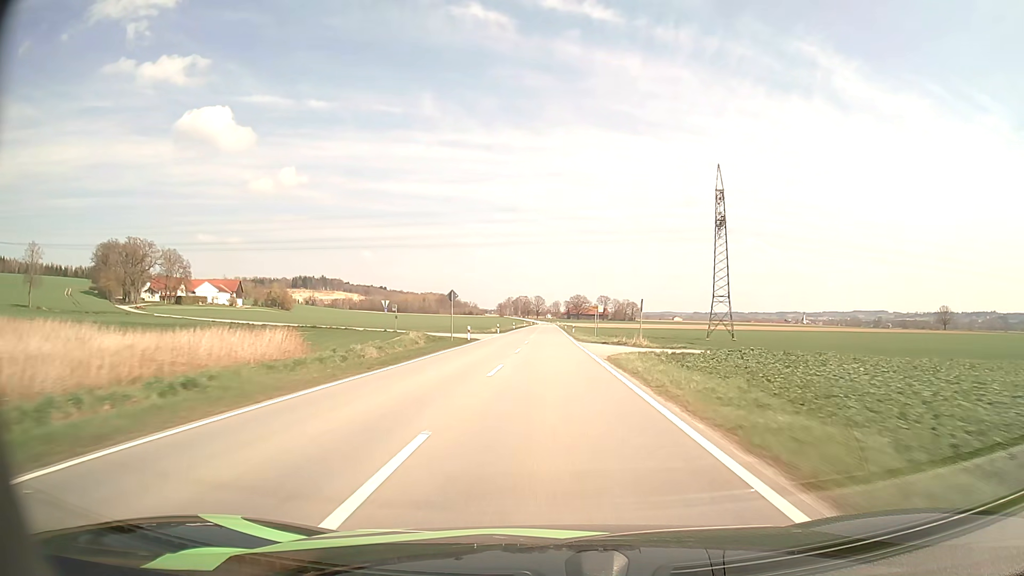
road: tertiary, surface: asphalt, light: Day
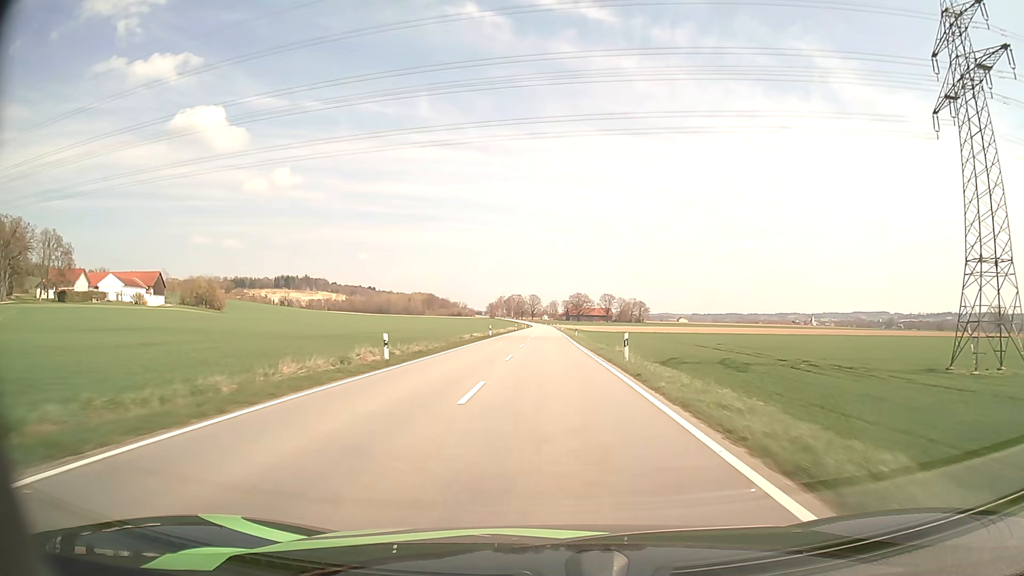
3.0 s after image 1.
(+0.2, +80.2) m; 0°
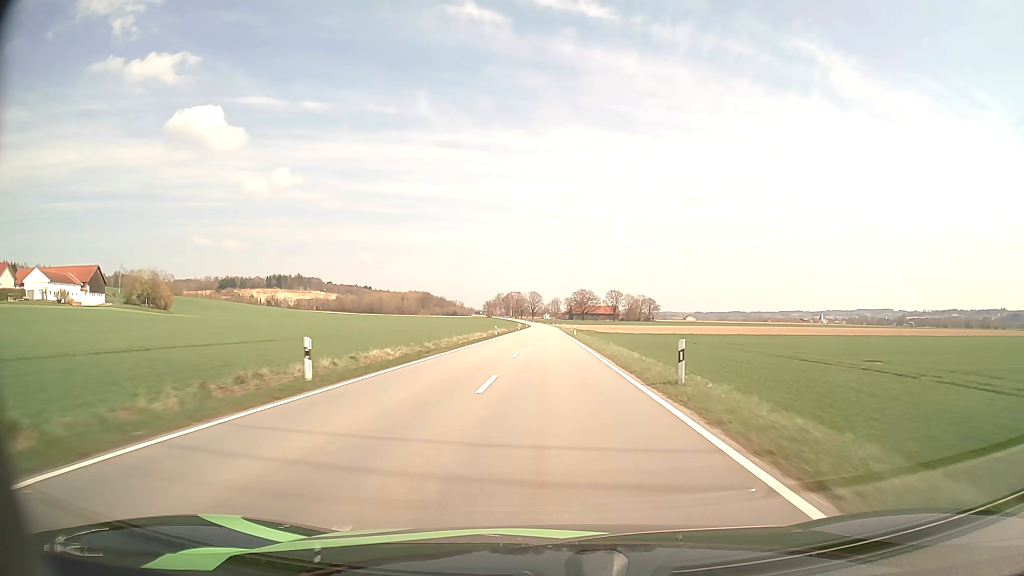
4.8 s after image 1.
(-0.1, +48.2) m; 0°
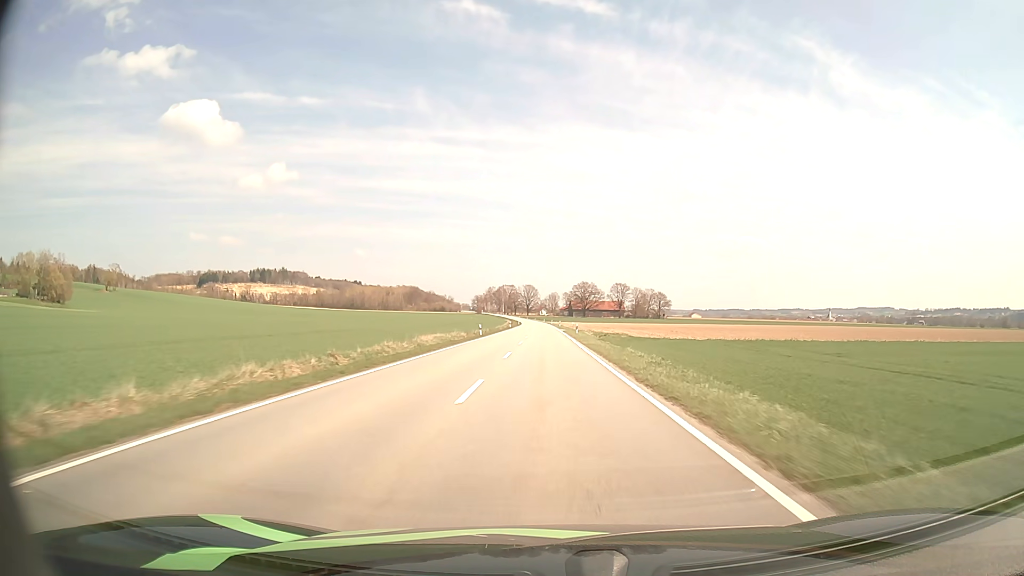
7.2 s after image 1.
(+0.2, +64.3) m; 0°
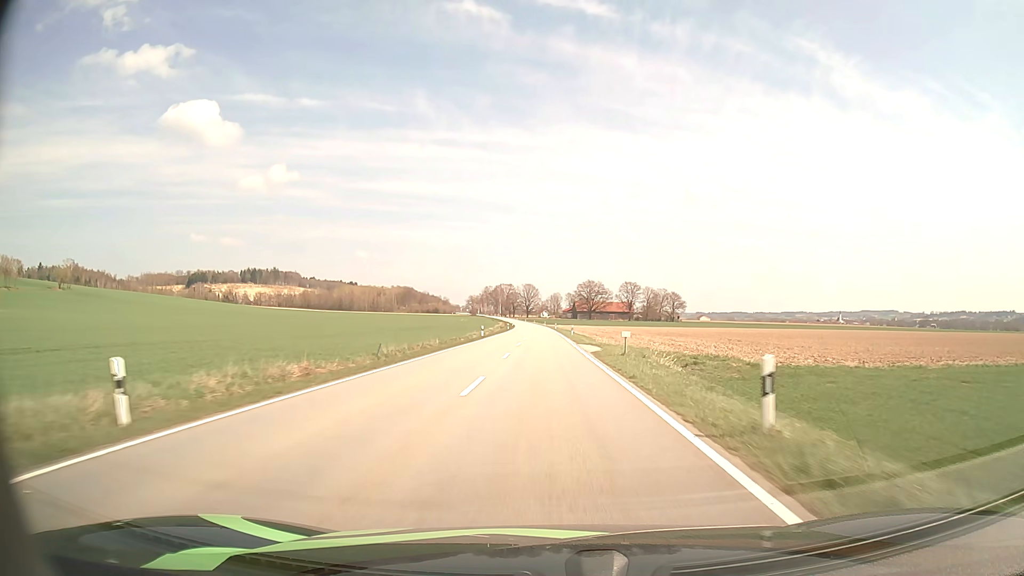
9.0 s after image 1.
(-0.1, +48.0) m; 0°
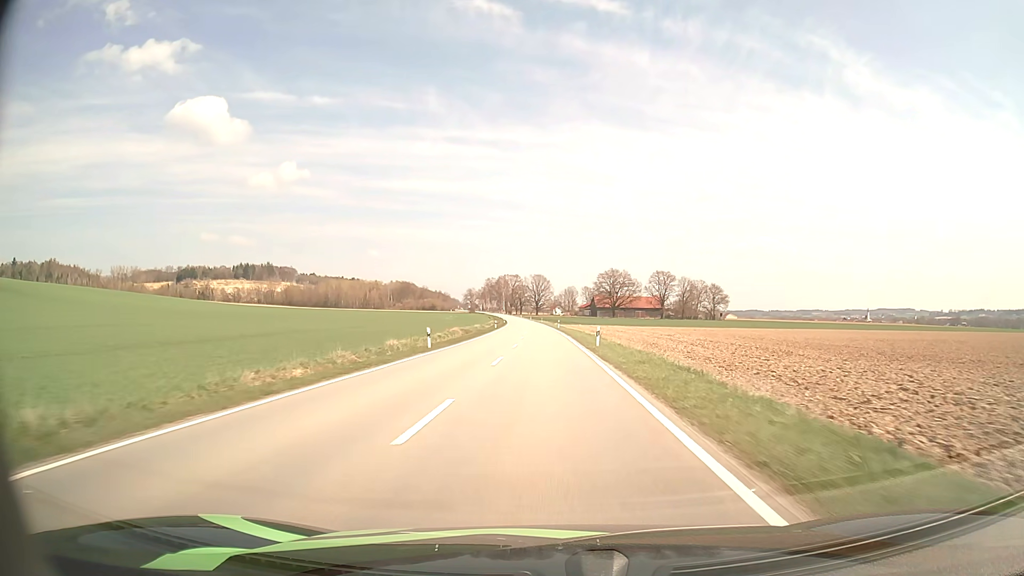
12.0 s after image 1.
(-0.2, +80.0) m; -1°
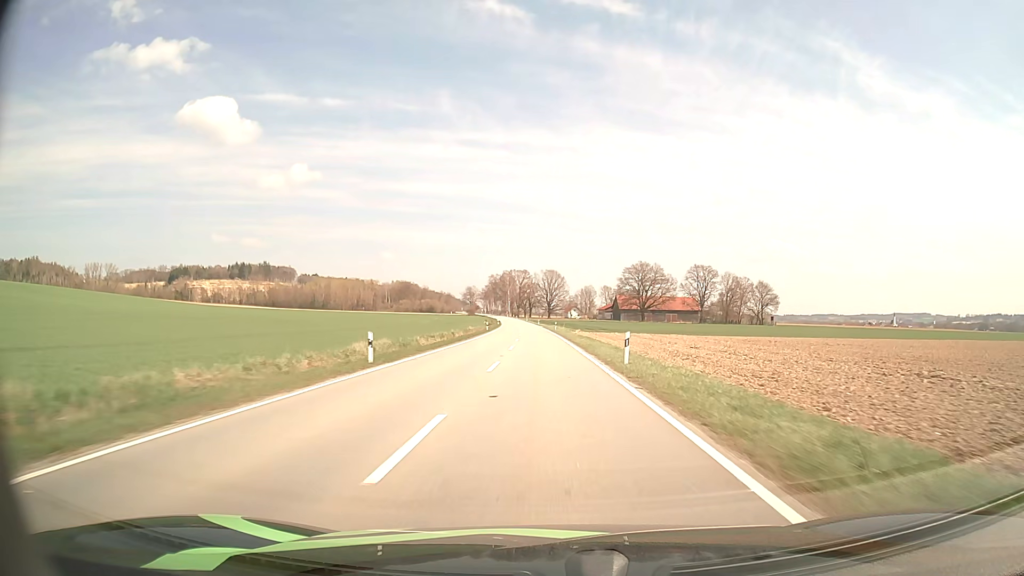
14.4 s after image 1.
(-0.7, +63.9) m; -1°
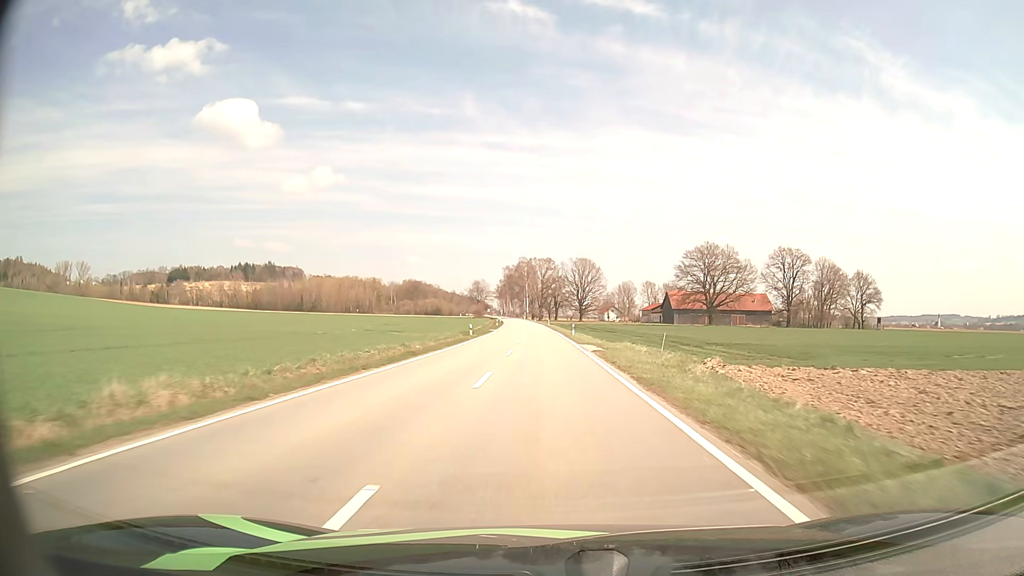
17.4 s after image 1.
(-1.7, +78.9) m; -2°
(0, +10) (0, +20) (0, +30) (0, +40) (-1, +50) (-1, +60) (-1, +70) (-1, +80) (-2, +90) (-2, +100) m
